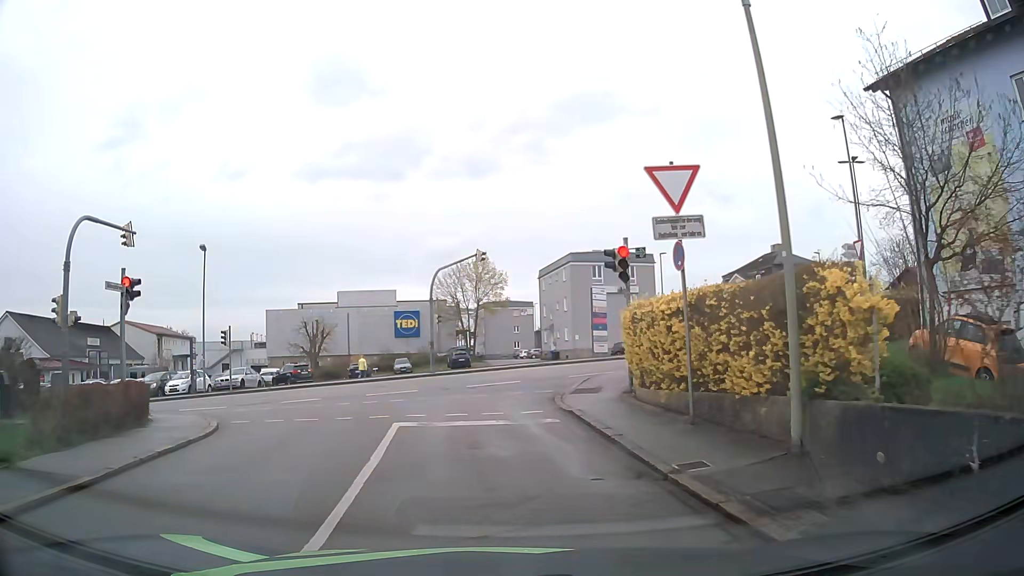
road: residential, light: Day
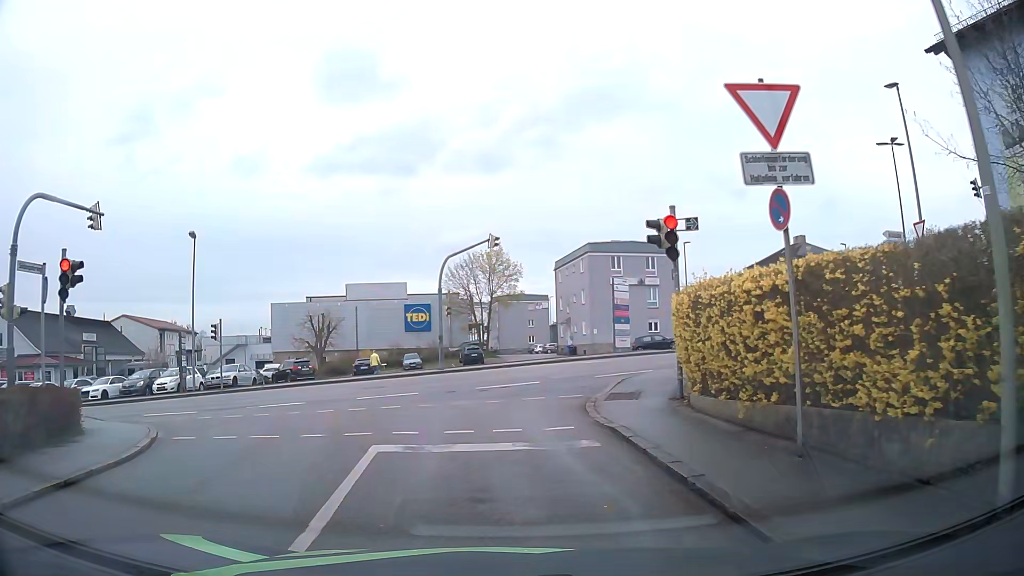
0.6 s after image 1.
(0.0, +3.1) m; -1°
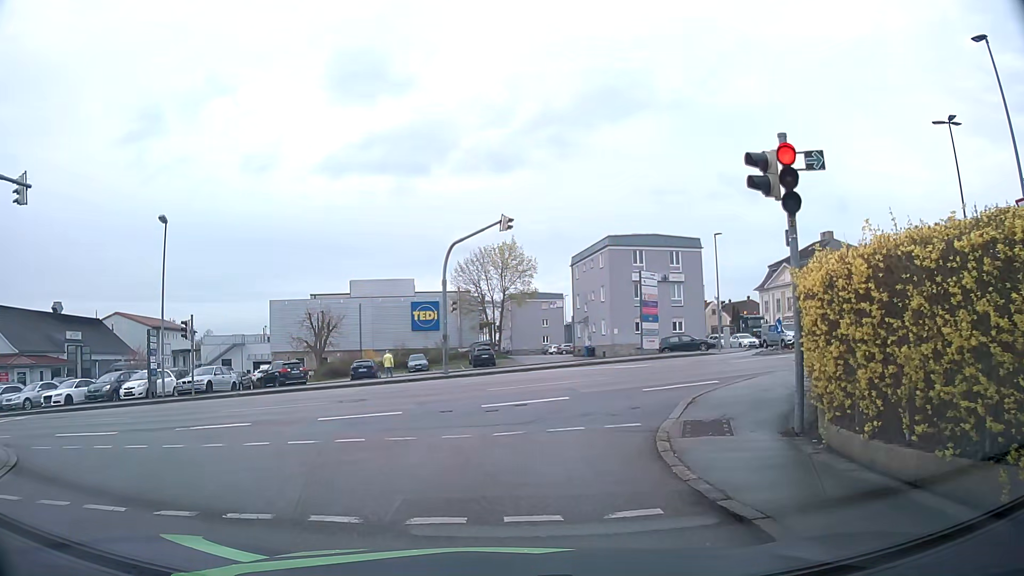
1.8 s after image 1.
(0.0, +4.5) m; -1°
